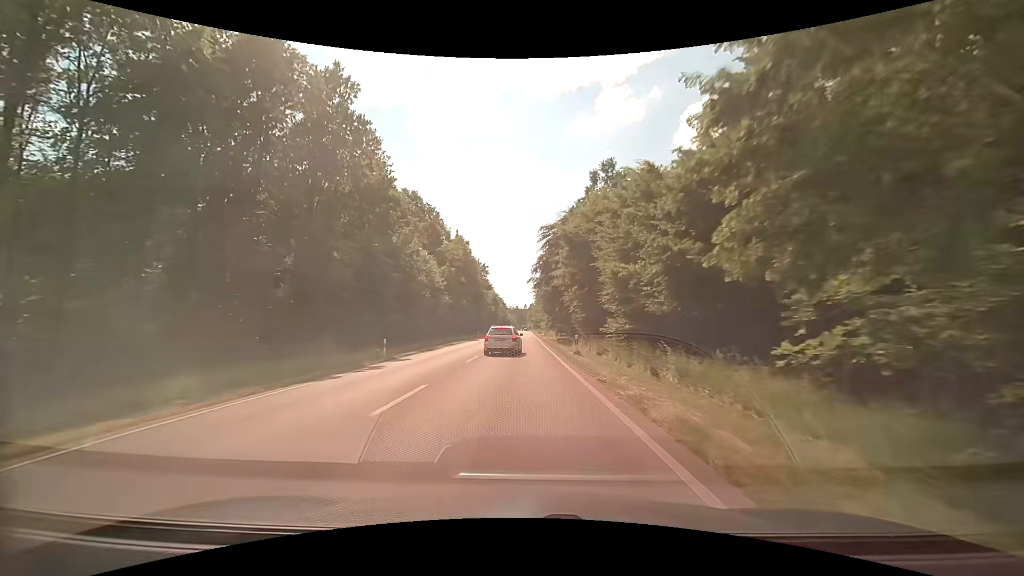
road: secondary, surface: asphalt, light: Day
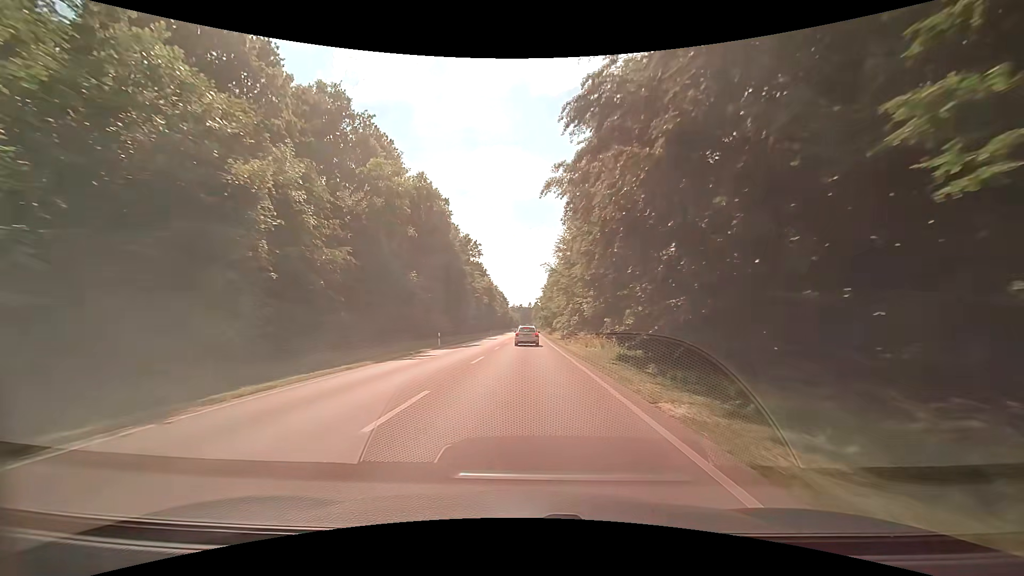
(-0.3, +37.4) m; 0°
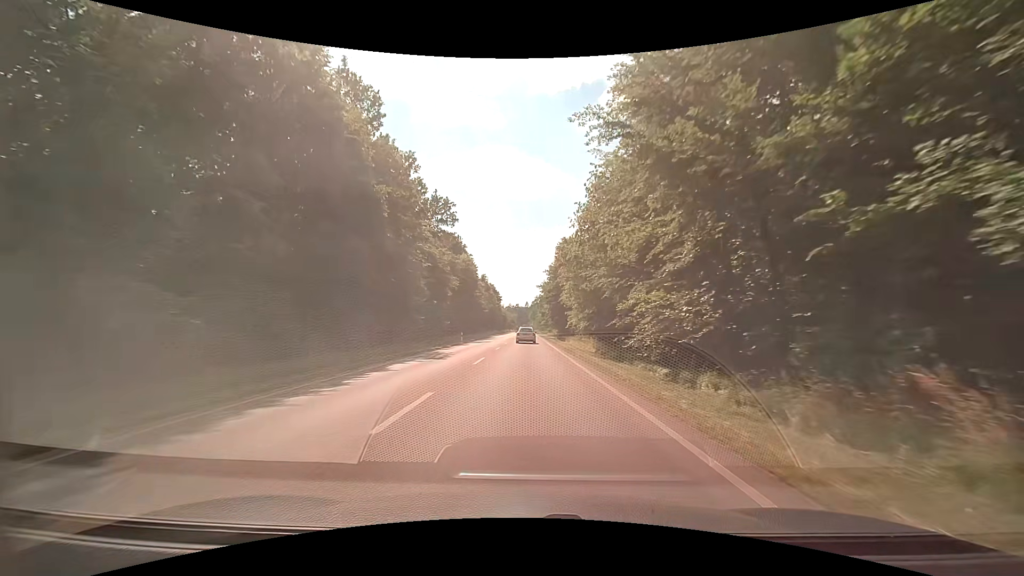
(0.0, +36.0) m; 0°
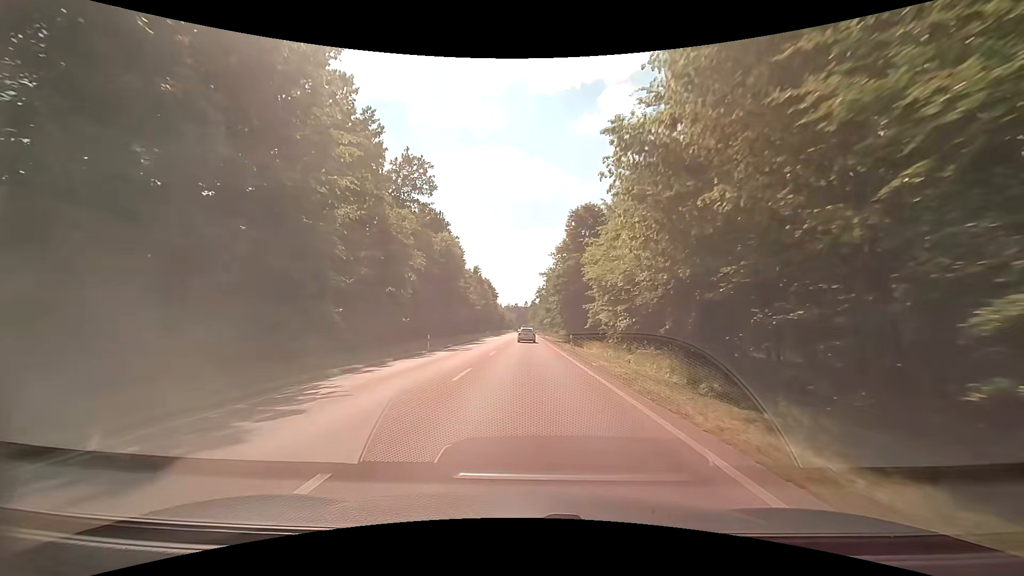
(0.0, +17.6) m; +1°
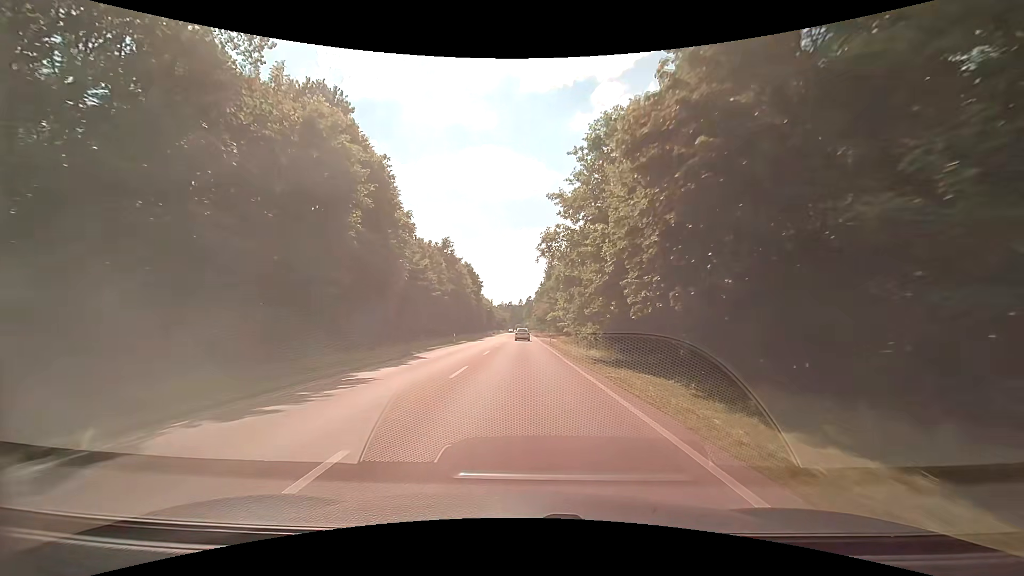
(-0.4, +34.9) m; -1°
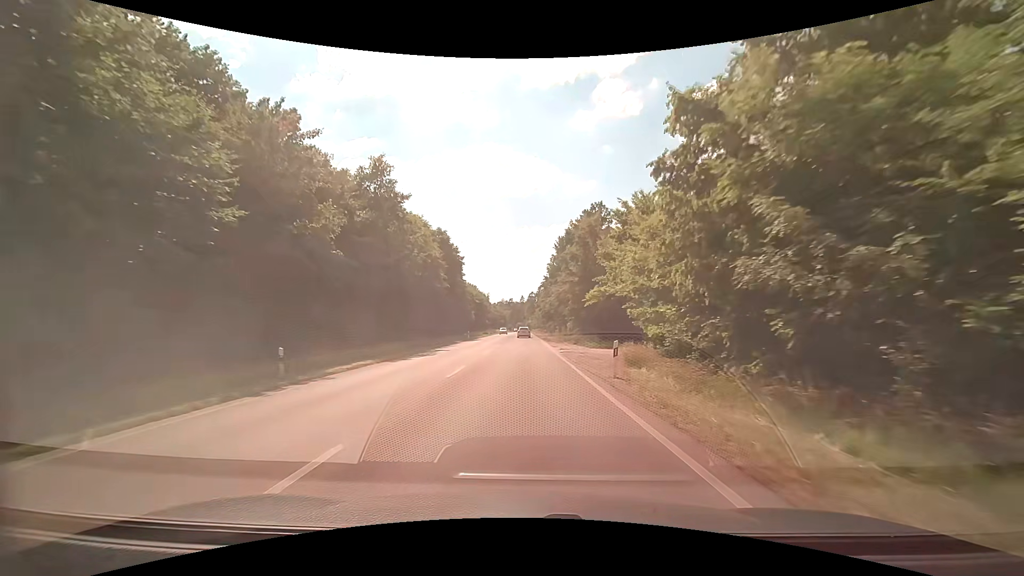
(+0.1, +35.8) m; 0°
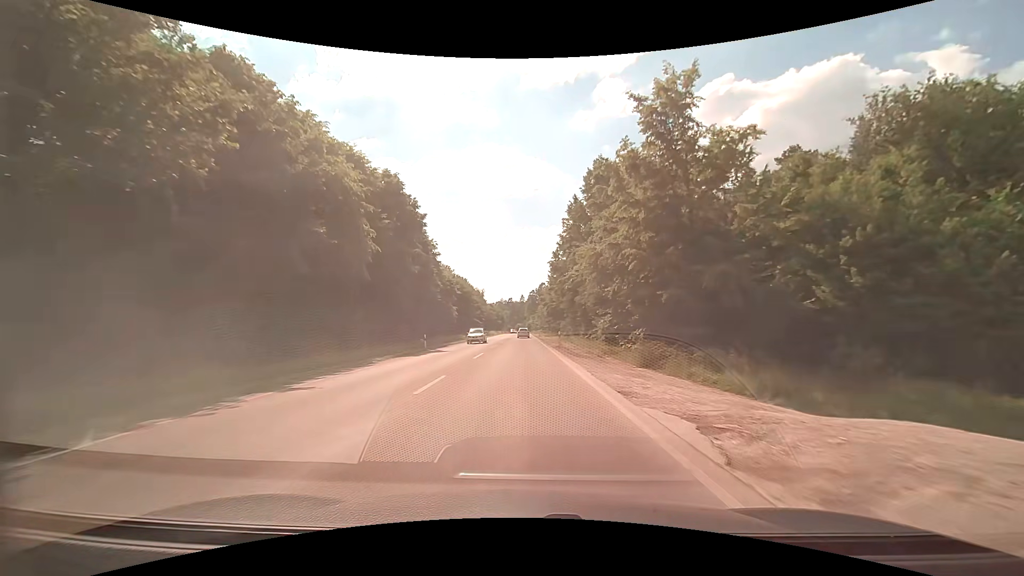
(-0.2, +27.6) m; 0°
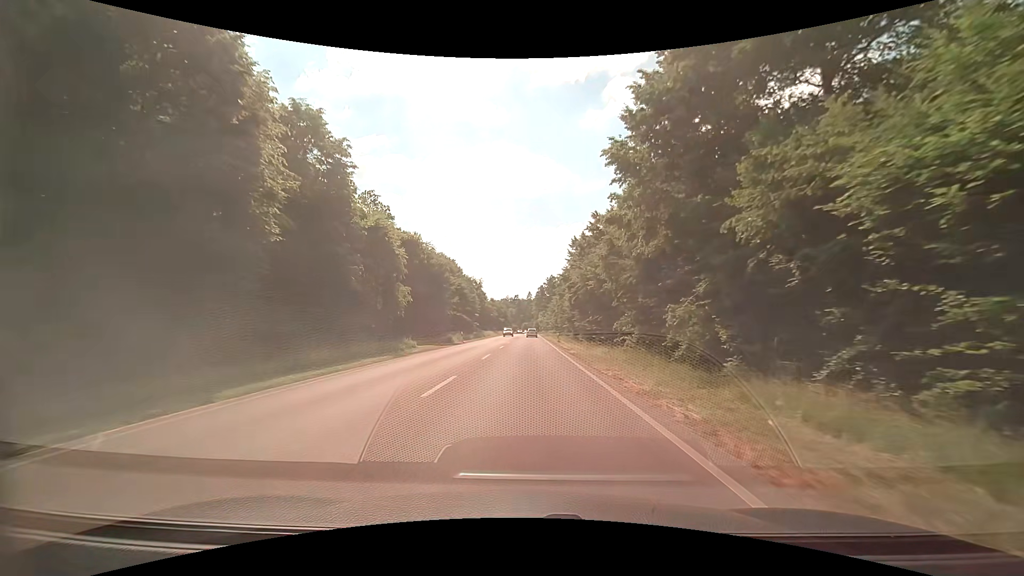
(-0.4, +36.4) m; -1°
(0, +10) (0, +20) (0, +30) (+1, +40) (+1, +50) (+1, +60) (+1, +70) (+1, +80) (+1, +90) (+2, +100) m
